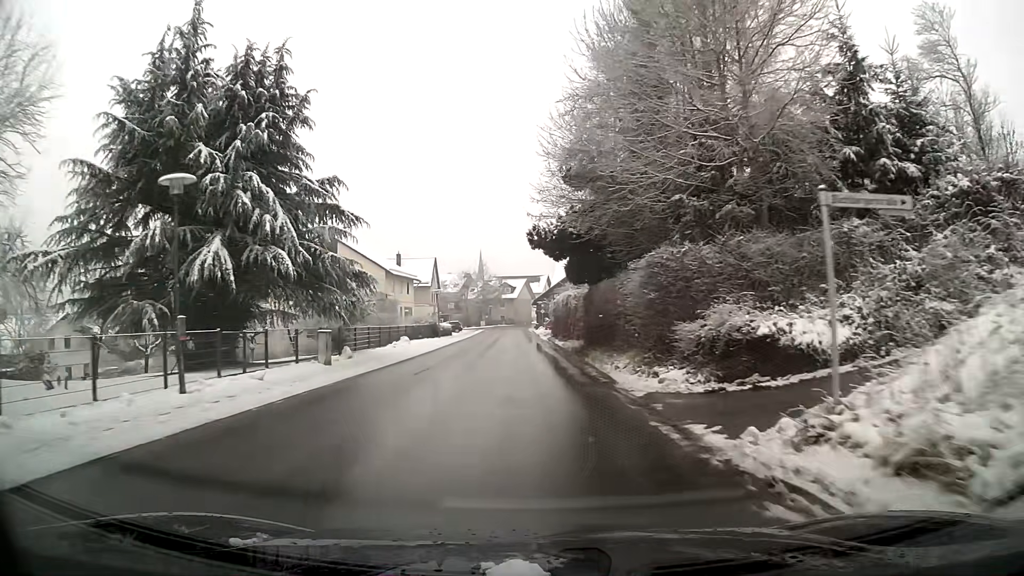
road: tertiary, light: Day
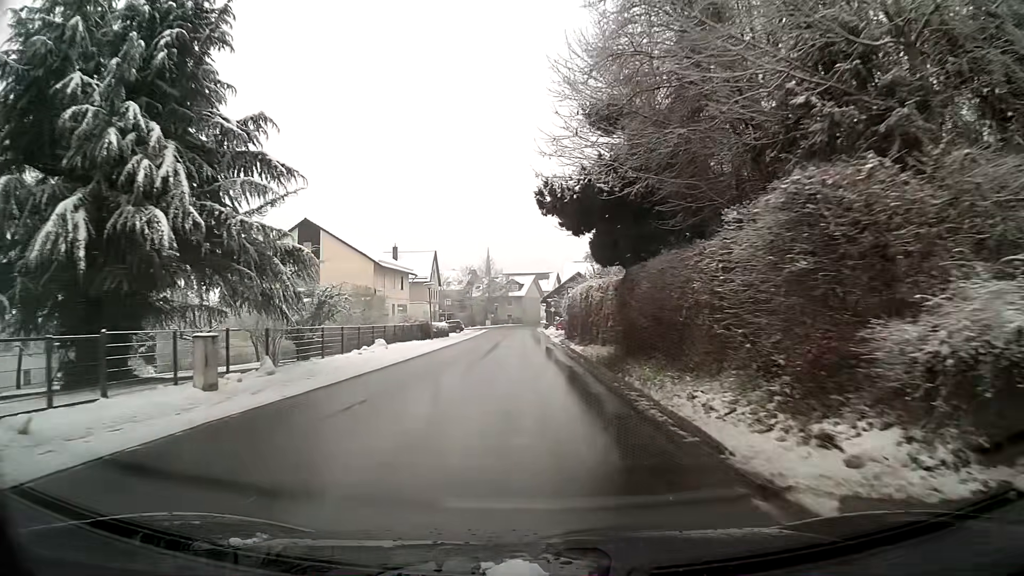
(0.0, +8.0) m; -1°
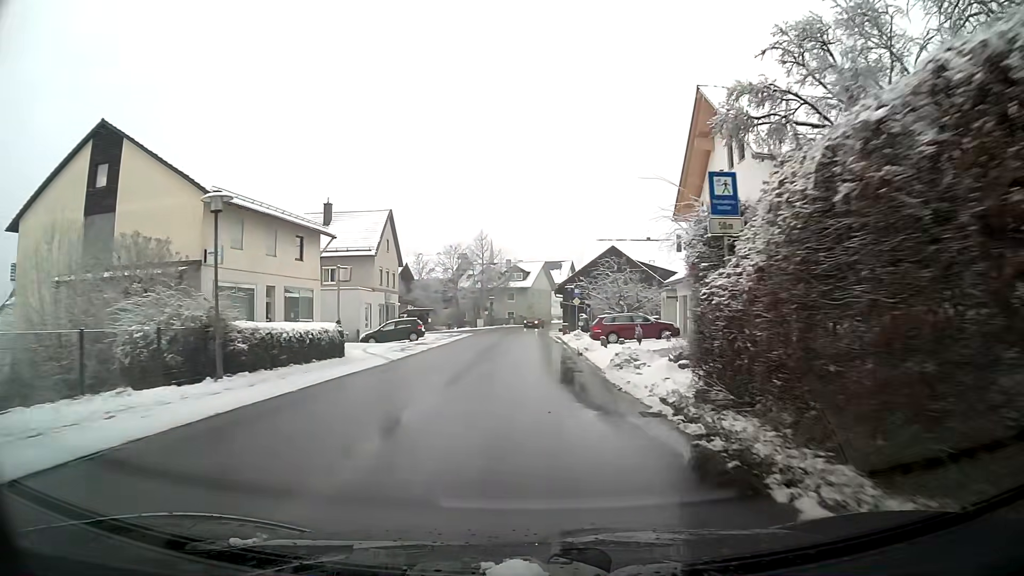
(-0.3, +31.3) m; 0°
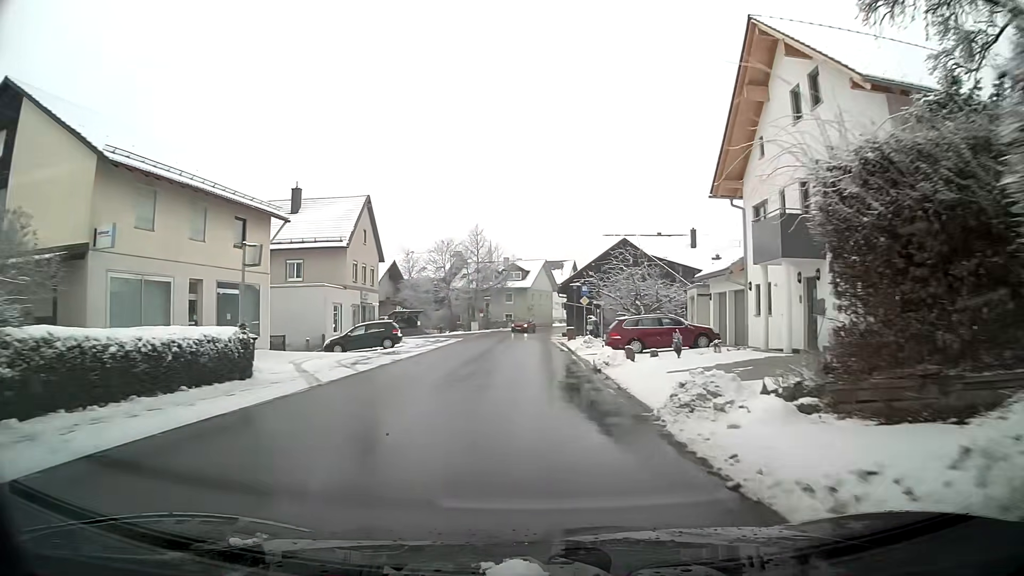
(0.0, +7.5) m; 0°
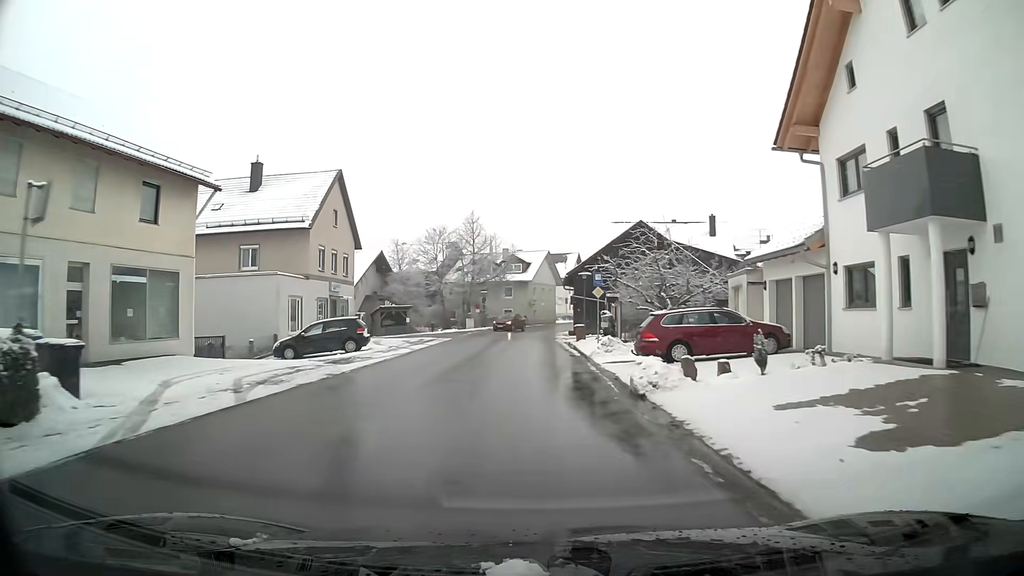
(0.0, +7.5) m; 0°
